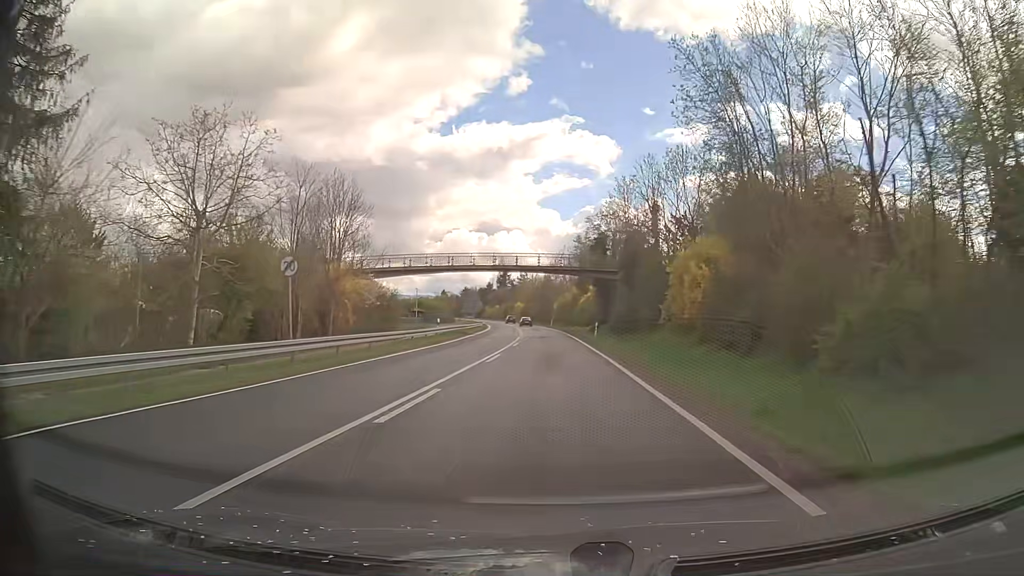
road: secondary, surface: asphalt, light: Day
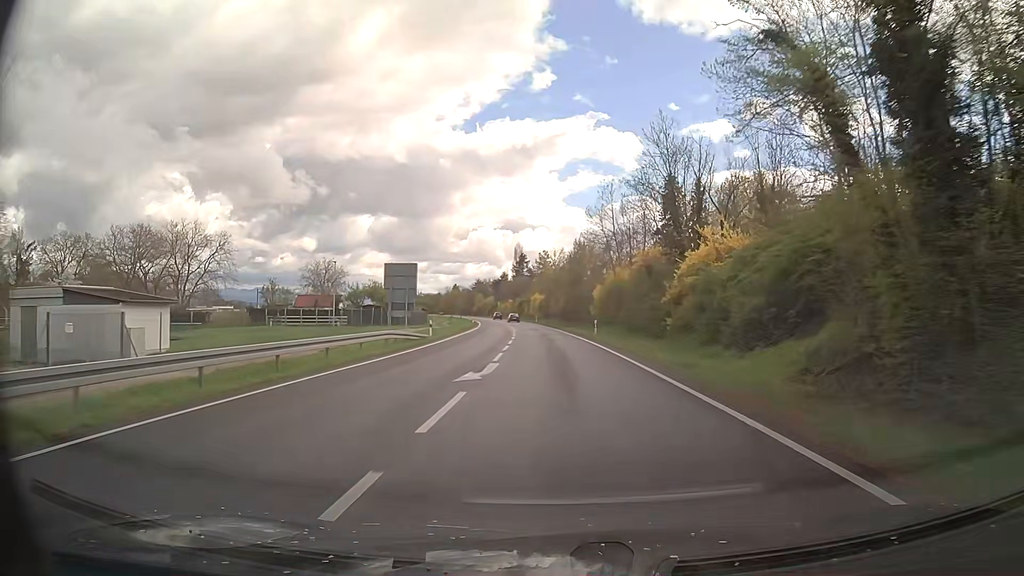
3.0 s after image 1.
(-1.4, +55.1) m; -3°
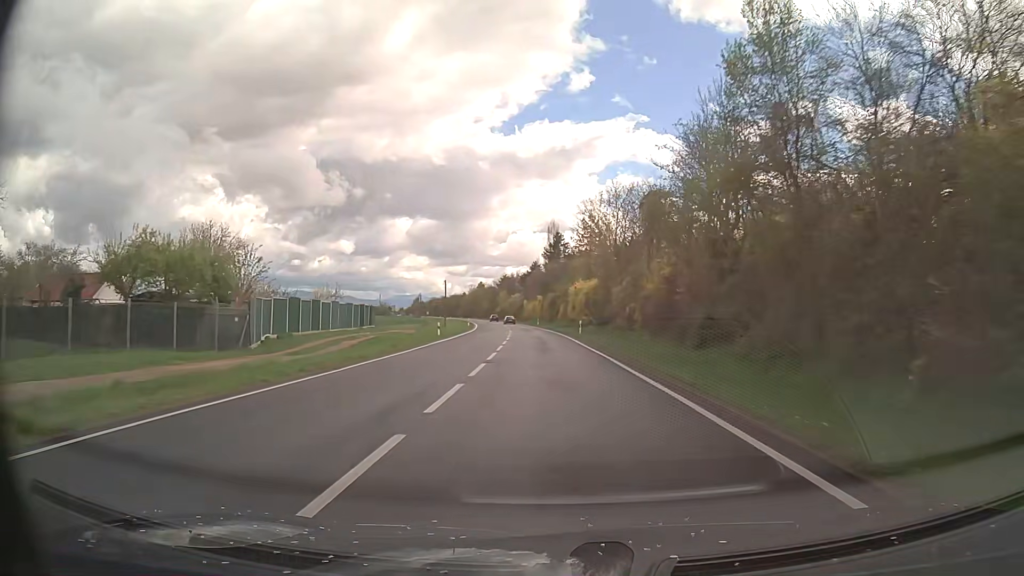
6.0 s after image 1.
(-1.5, +58.5) m; -3°
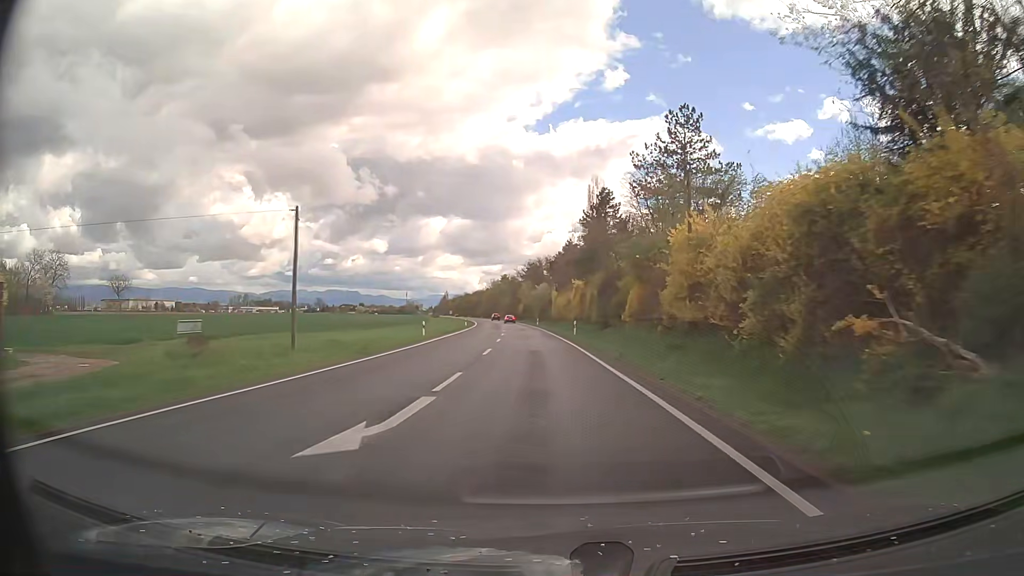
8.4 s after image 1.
(-1.3, +51.8) m; -3°
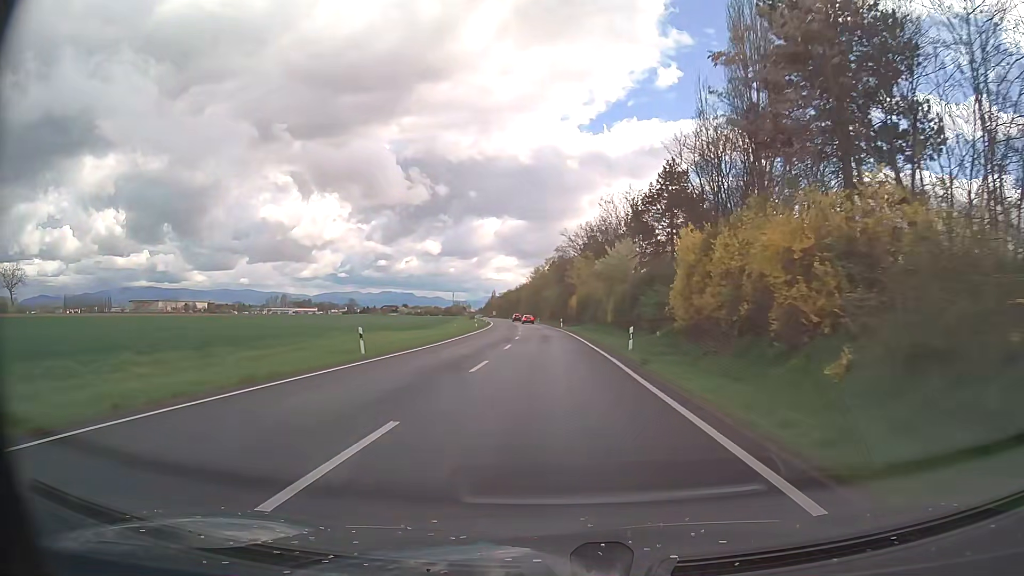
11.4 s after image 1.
(-3.2, +68.1) m; -5°
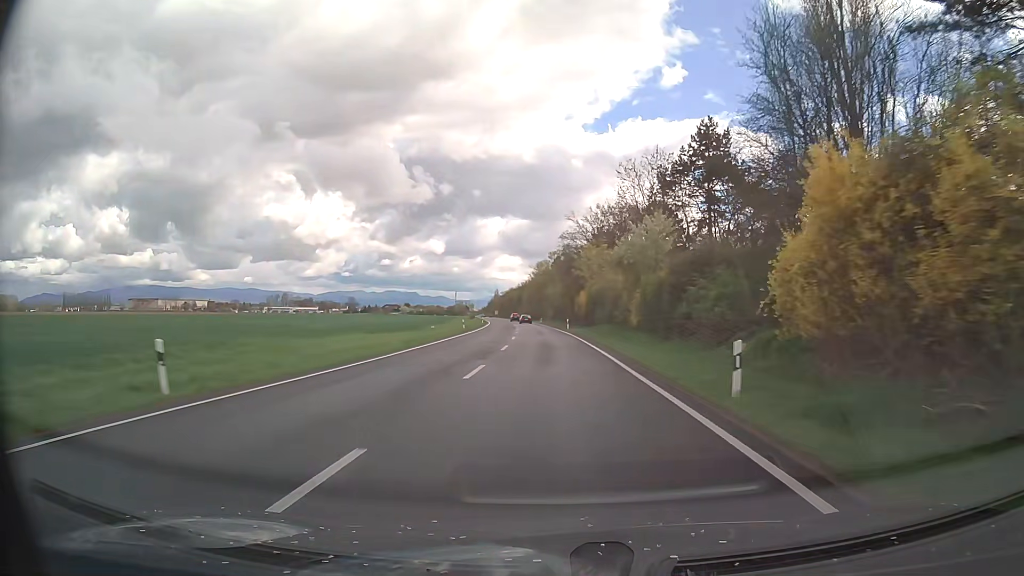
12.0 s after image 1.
(-0.1, +13.8) m; 0°
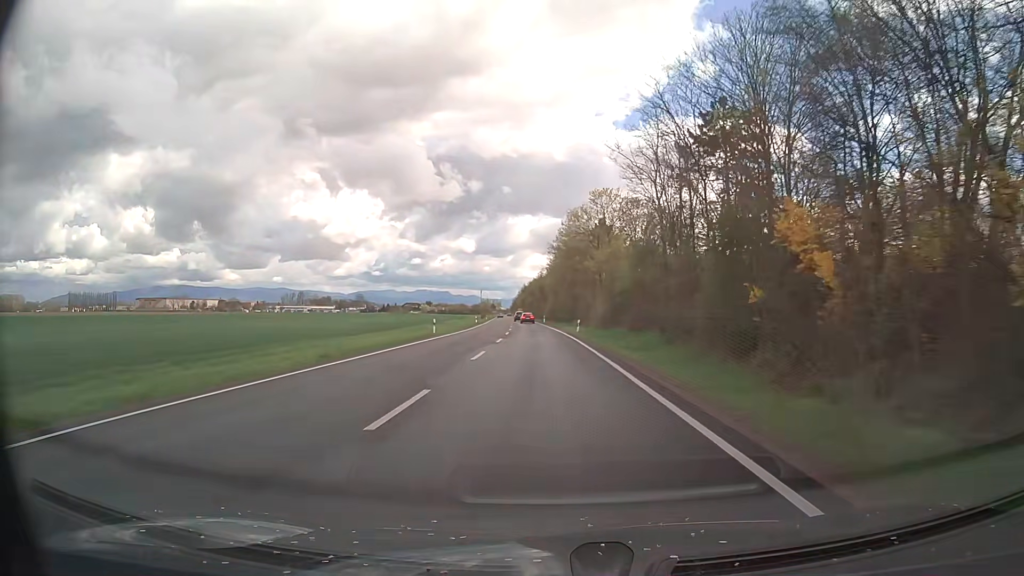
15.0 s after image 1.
(-1.6, +66.6) m; -3°
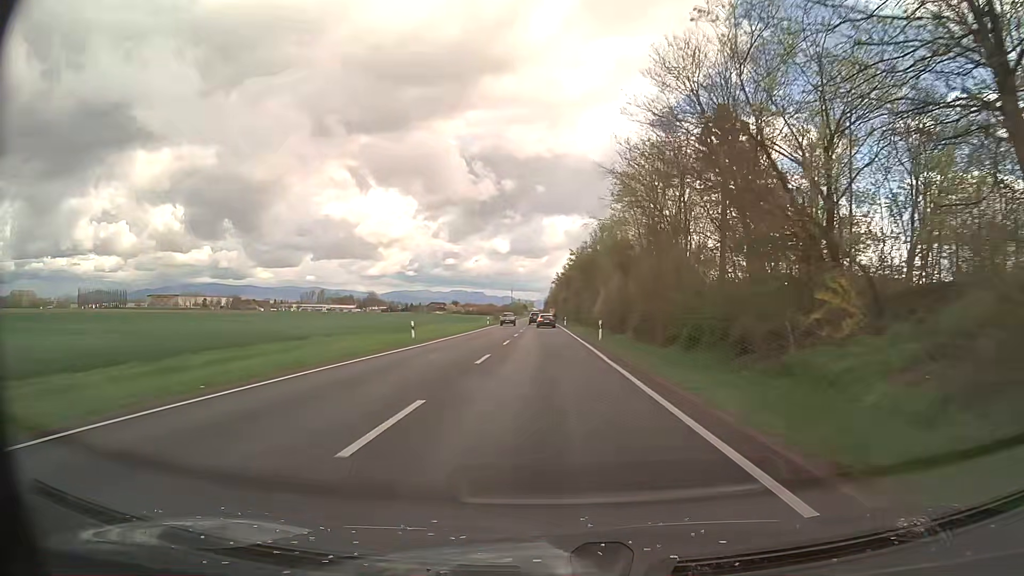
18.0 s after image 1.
(-1.7, +61.5) m; -3°
(0, +10) (0, +20) (0, +30) (0, +40) (0, +50) (-1, +60) (-1, +70) (-1, +80) (-1, +90) (-1, +100) m
